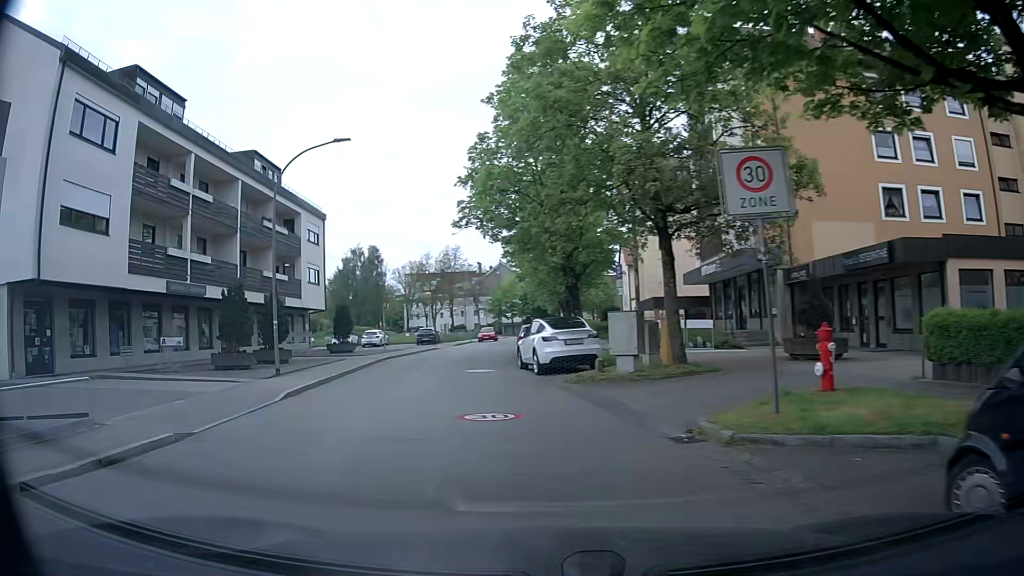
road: residential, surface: asphalt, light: Day
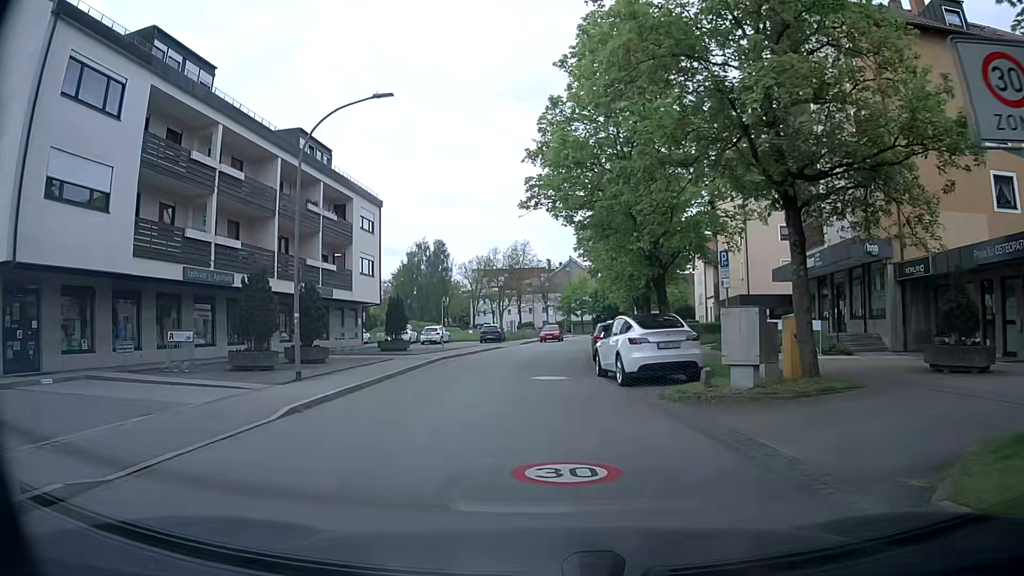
(-0.3, +4.1) m; -6°
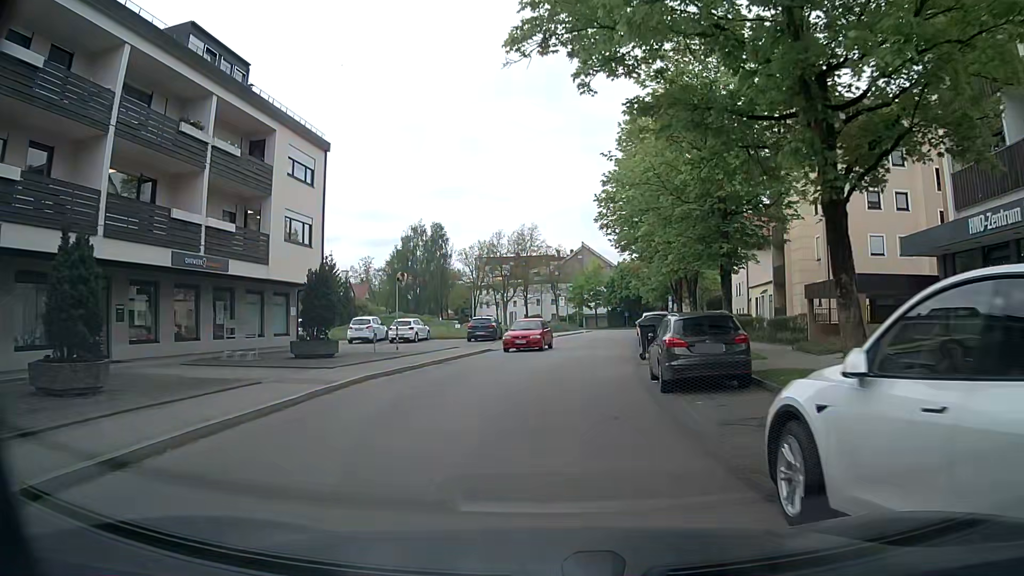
(-0.1, +14.5) m; -1°
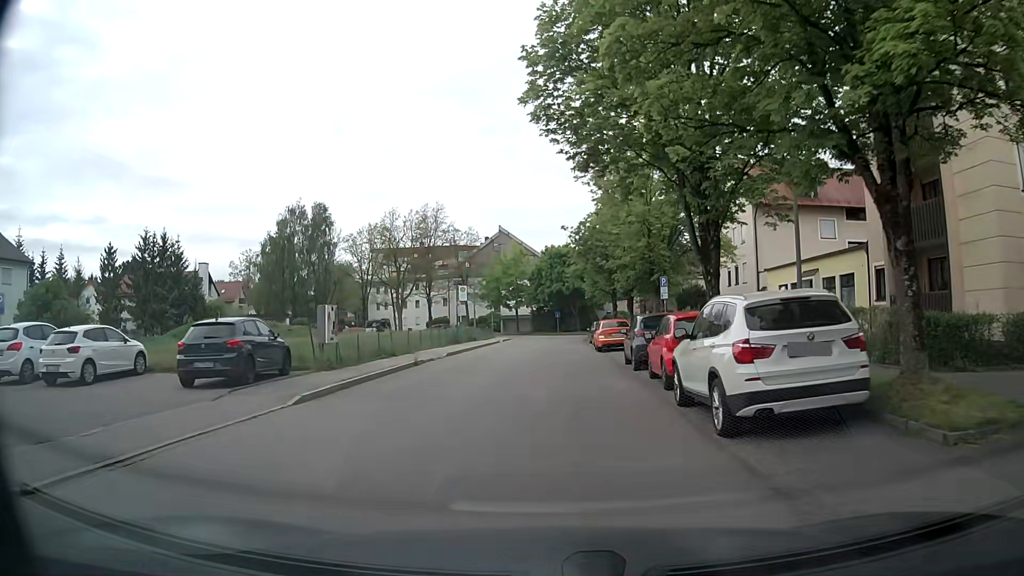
(+1.5, +26.0) m; +7°
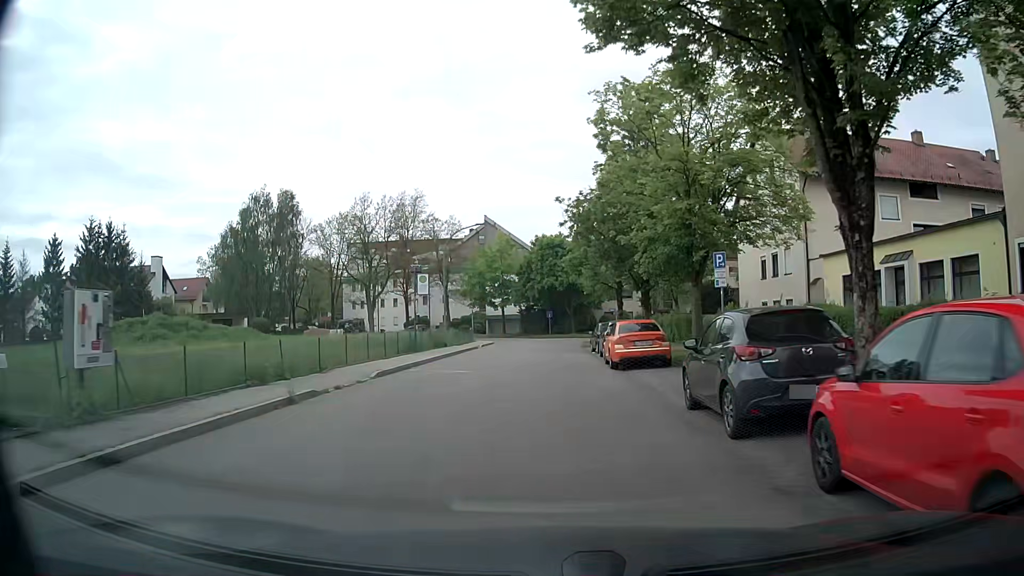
(+0.1, +10.5) m; +1°
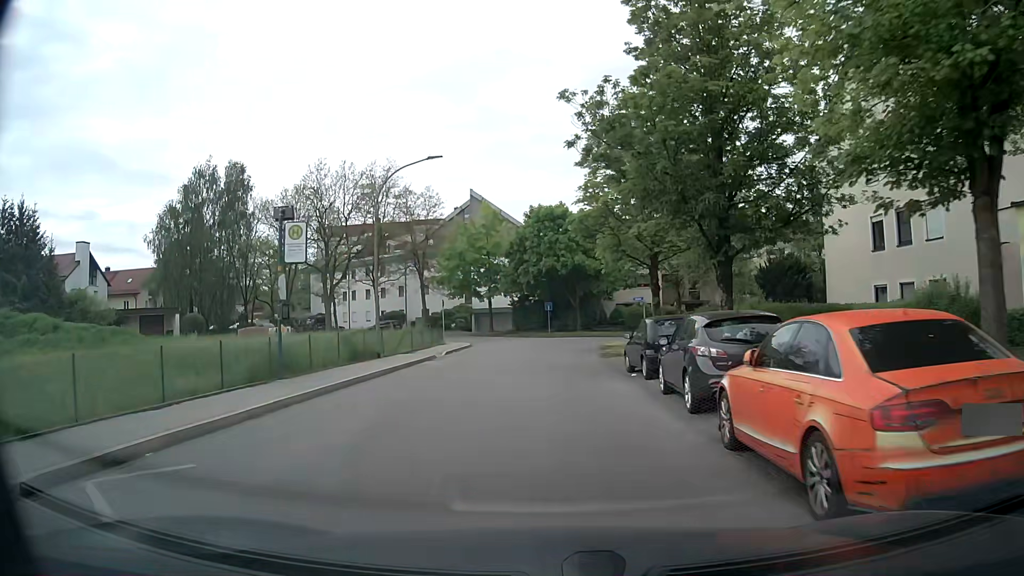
(0.0, +15.6) m; -1°
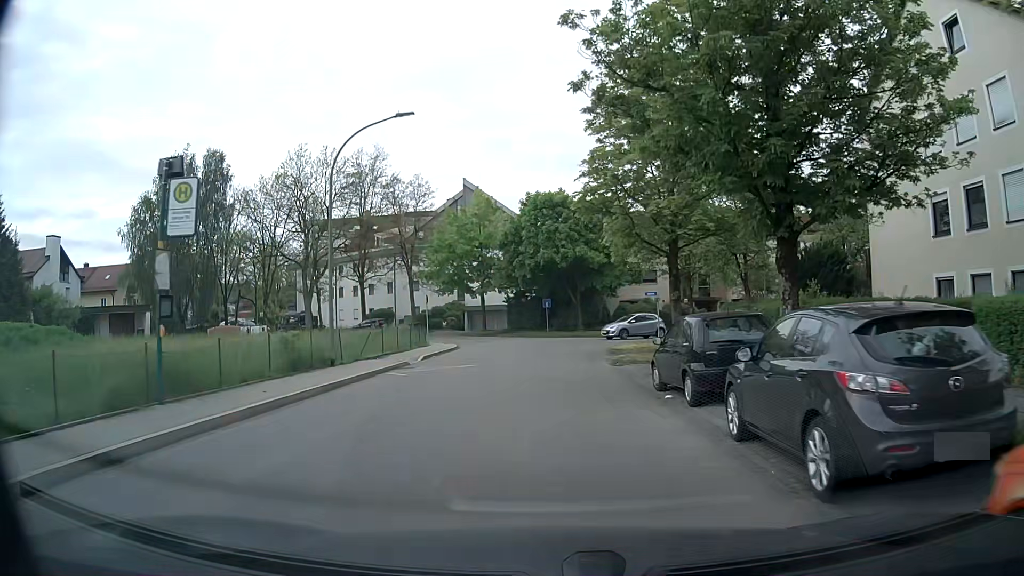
(+0.1, +5.1) m; +1°
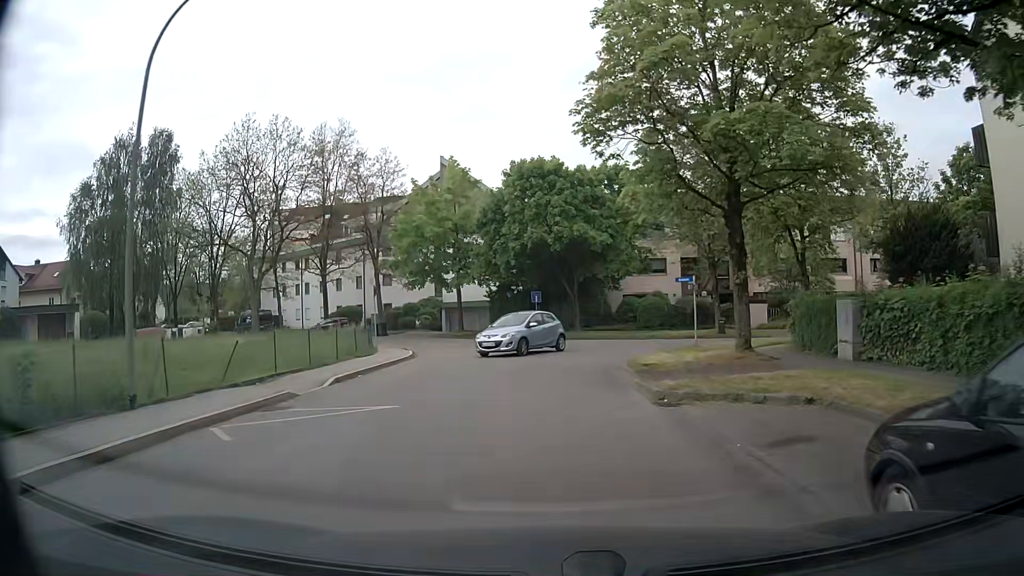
(0.0, +9.6) m; +1°
(0, +10) (+1, +20) (+6, +28) (+16, +30) (+26, +30) (+36, +31) (+46, +31) (+56, +31) (+66, +31) (+76, +31) m
